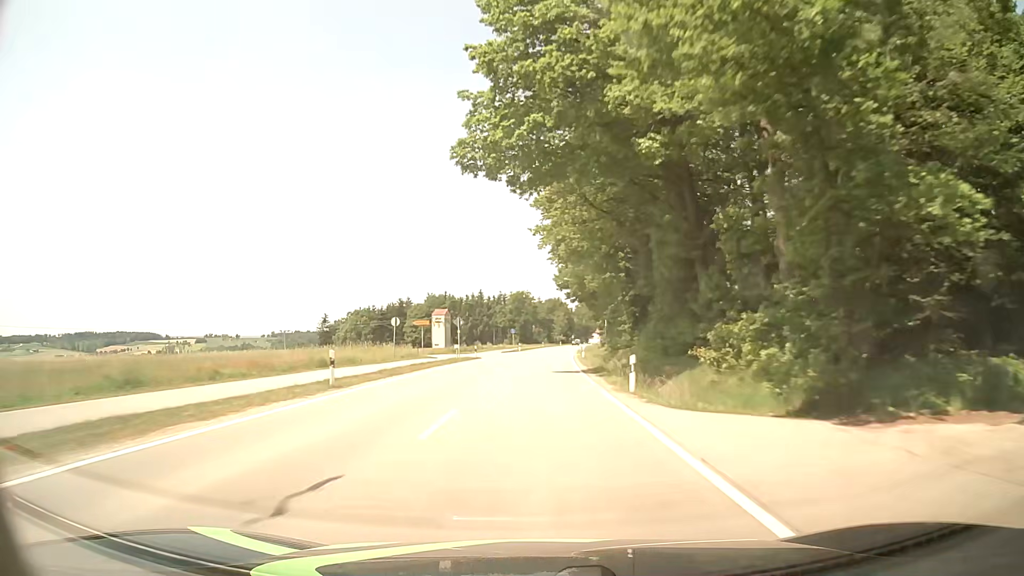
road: tertiary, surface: asphalt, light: Day
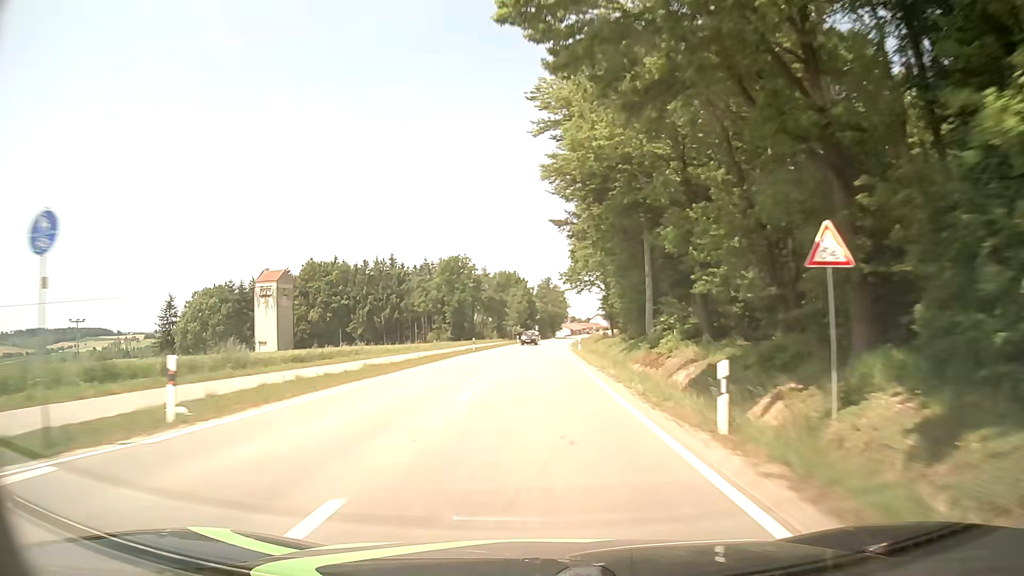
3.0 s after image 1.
(+2.6, +79.2) m; +4°
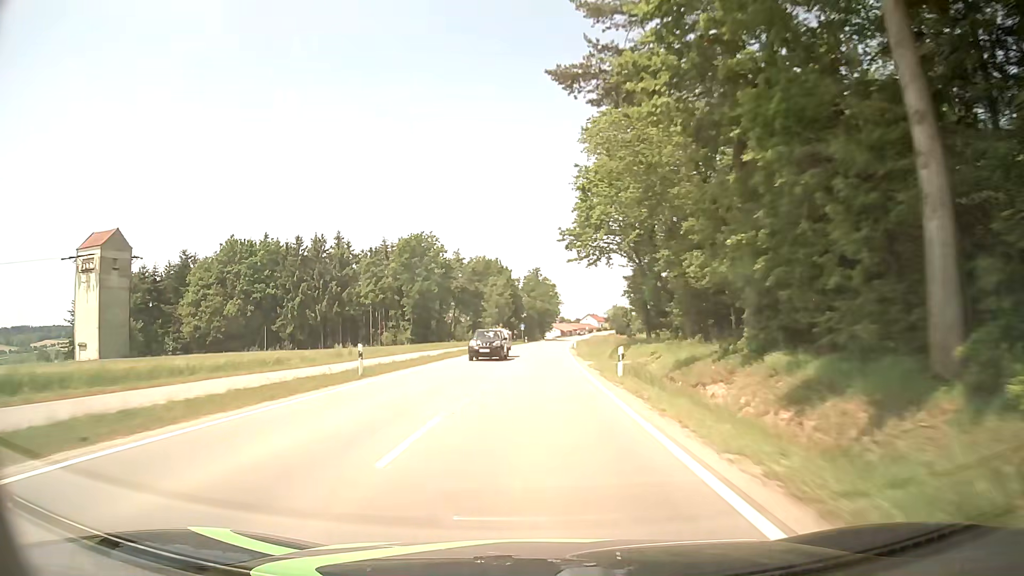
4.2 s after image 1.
(+0.3, +30.6) m; +1°
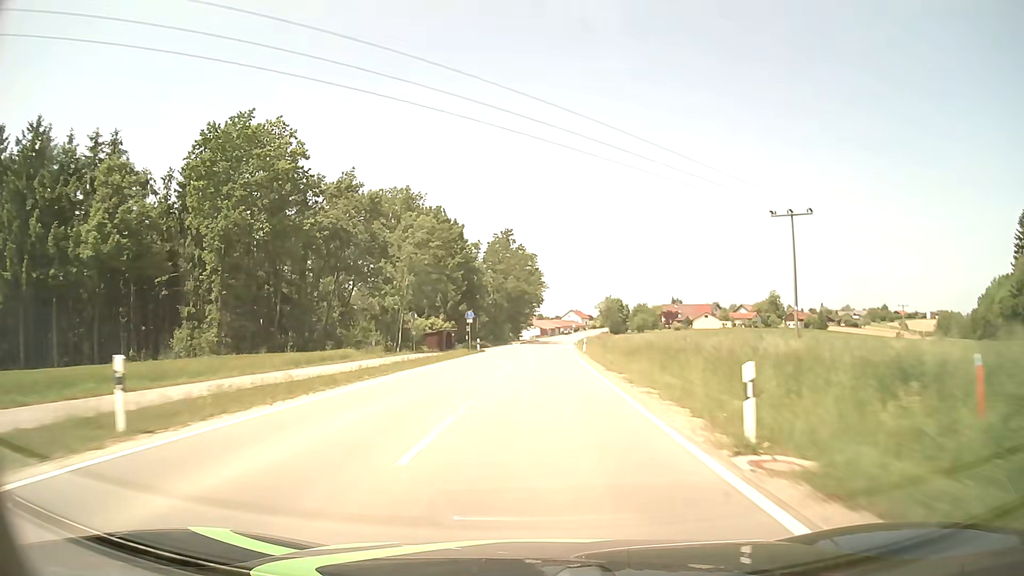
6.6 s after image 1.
(+1.0, +58.7) m; +2°
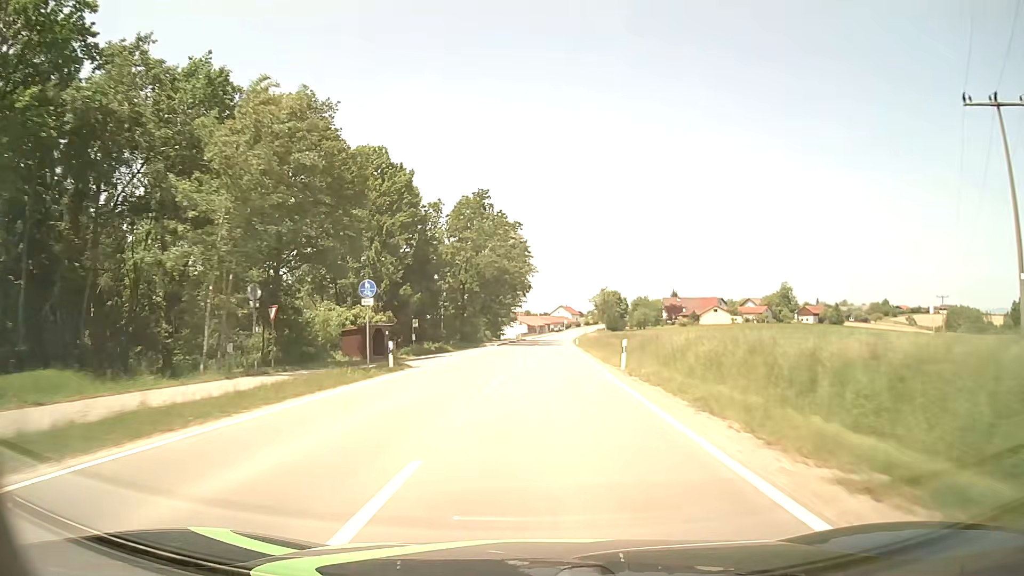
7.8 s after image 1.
(+0.2, +27.8) m; +1°
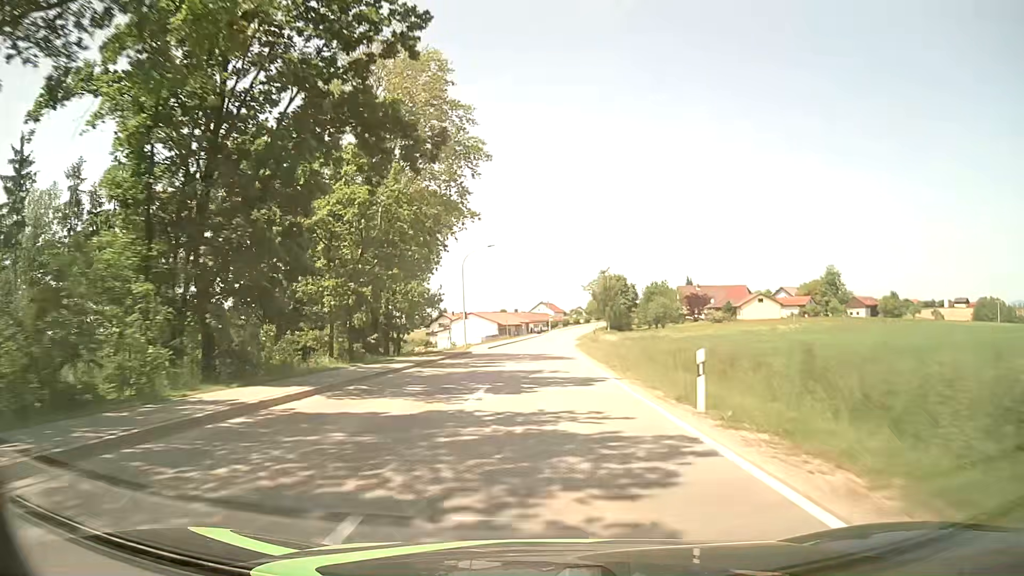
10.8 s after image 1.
(+1.2, +60.4) m; +2°
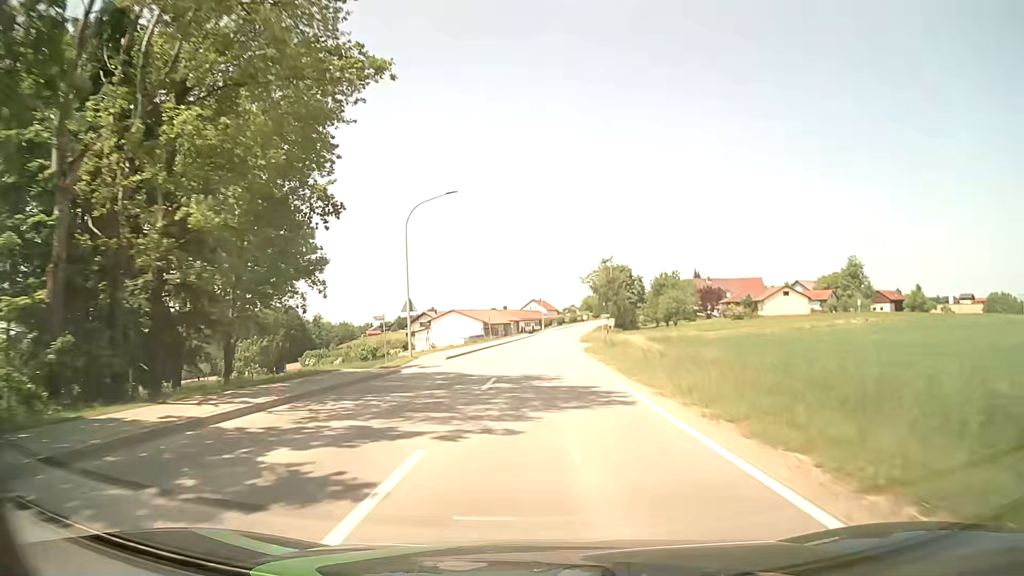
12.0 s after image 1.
(+0.1, +20.5) m; +1°
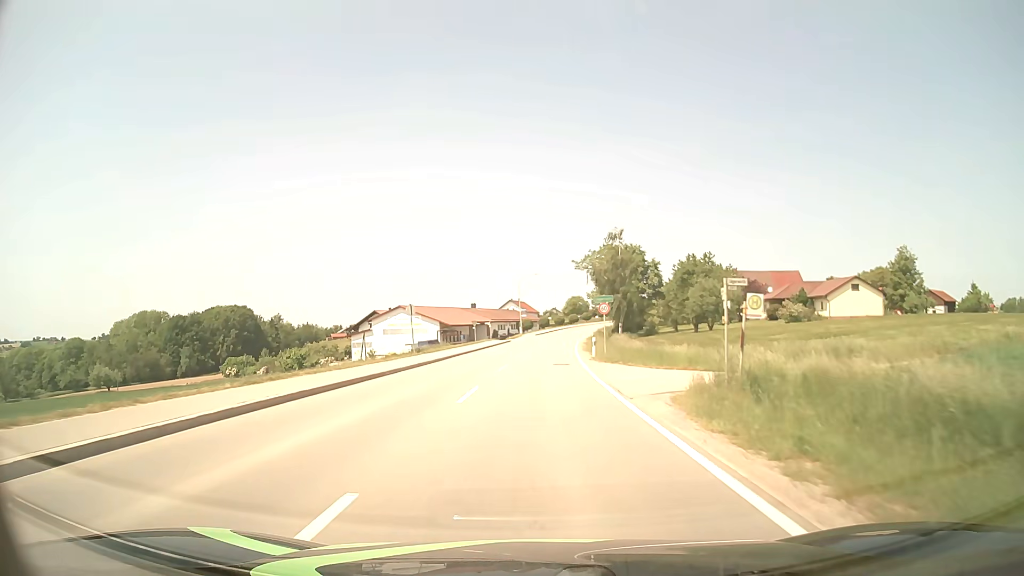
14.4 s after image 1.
(+0.5, +37.5) m; +2°
(0, +10) (0, +20) (0, +30) (+1, +40) (+1, +50) (+2, +60) (+3, +70) (+4, +80) (+5, +90) (+7, +100) m
